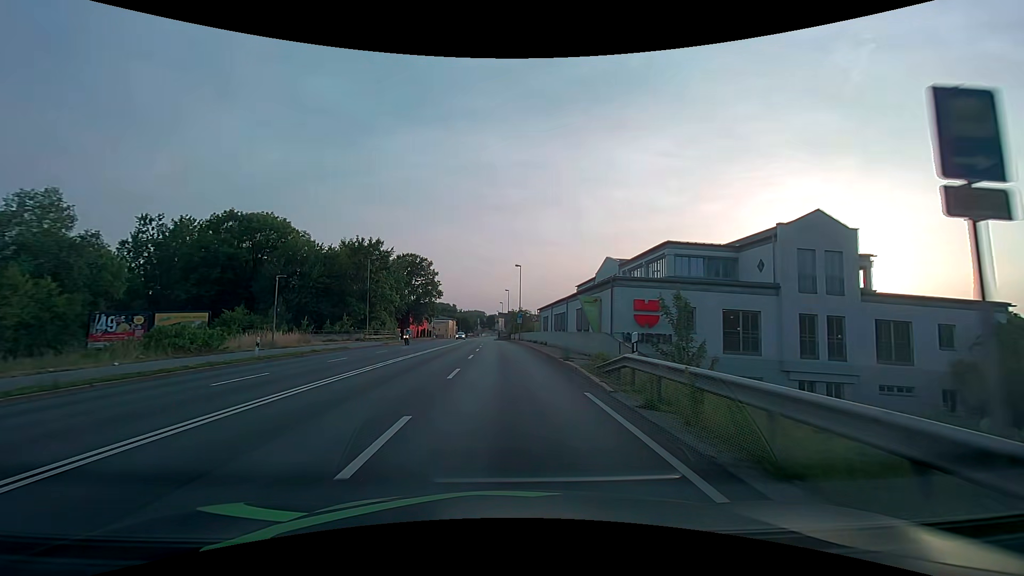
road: primary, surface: asphalt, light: Day
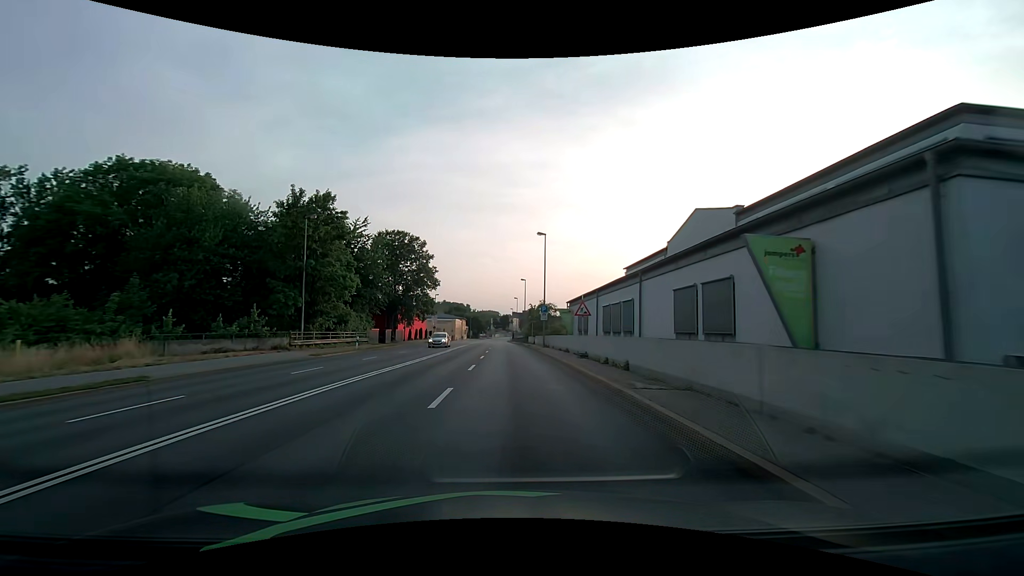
(-0.2, +22.9) m; -1°
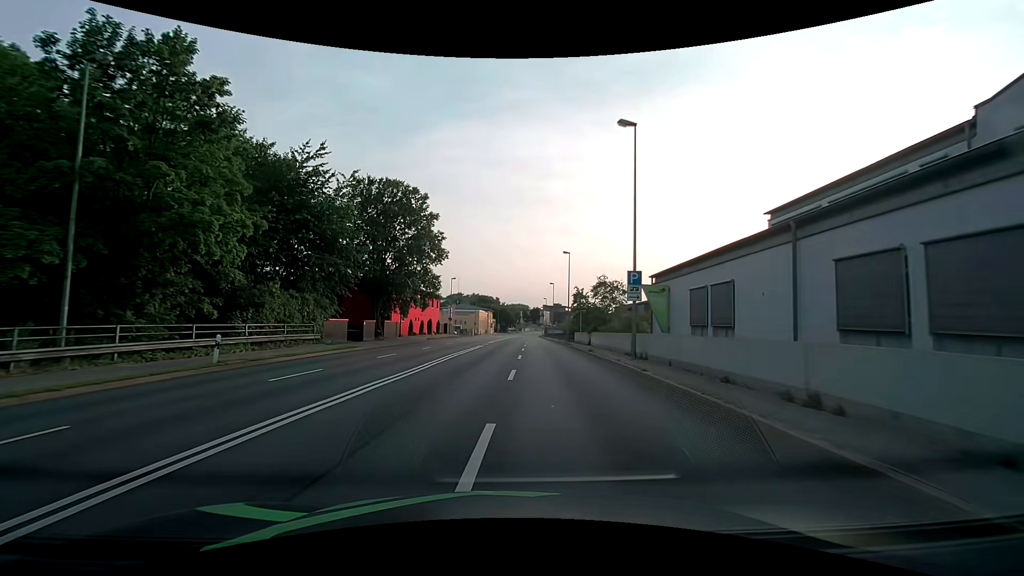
(-0.7, +23.0) m; -3°
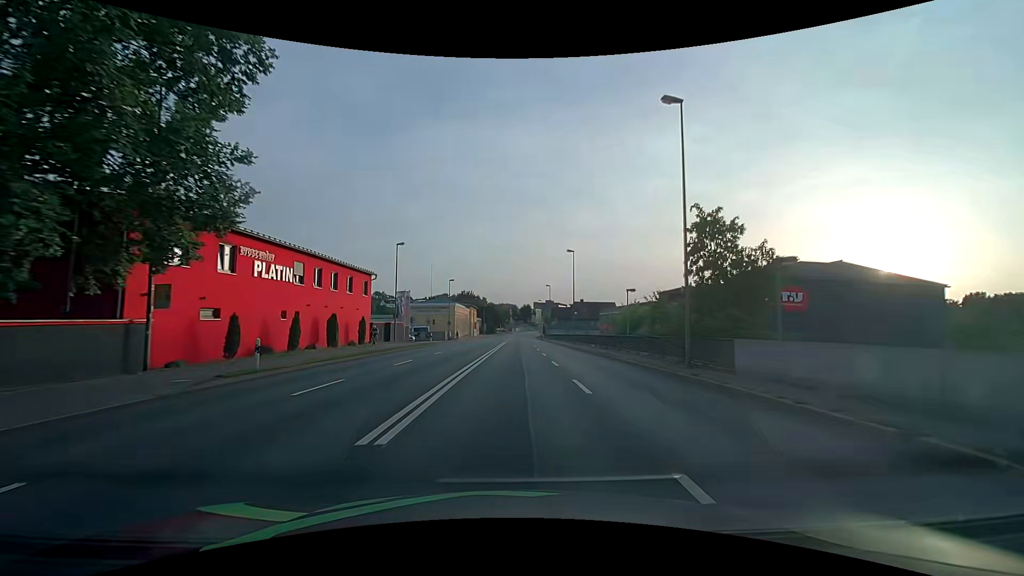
(-0.2, +38.5) m; +2°
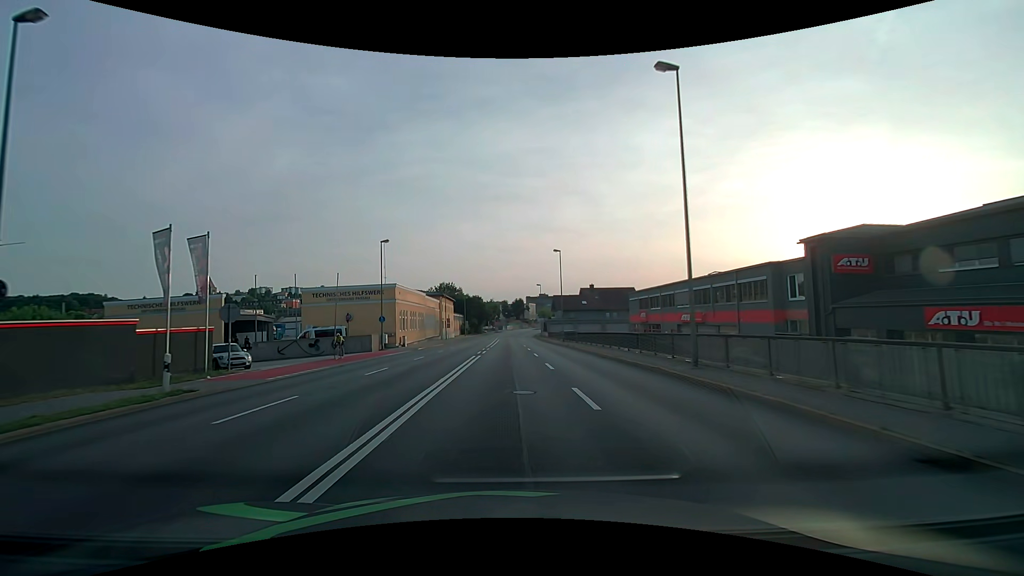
(+0.8, +38.3) m; +1°
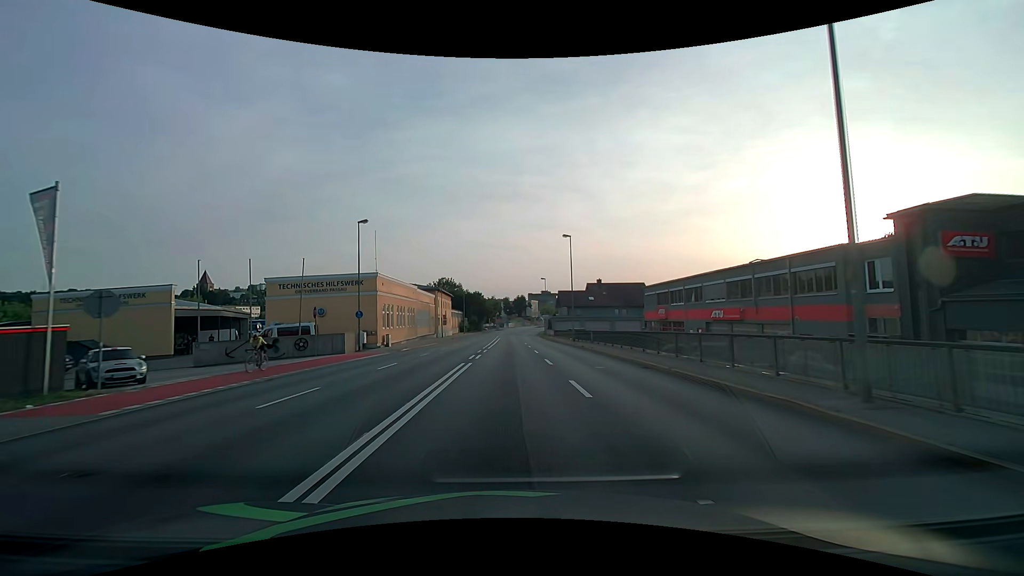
(0.0, +7.7) m; 0°
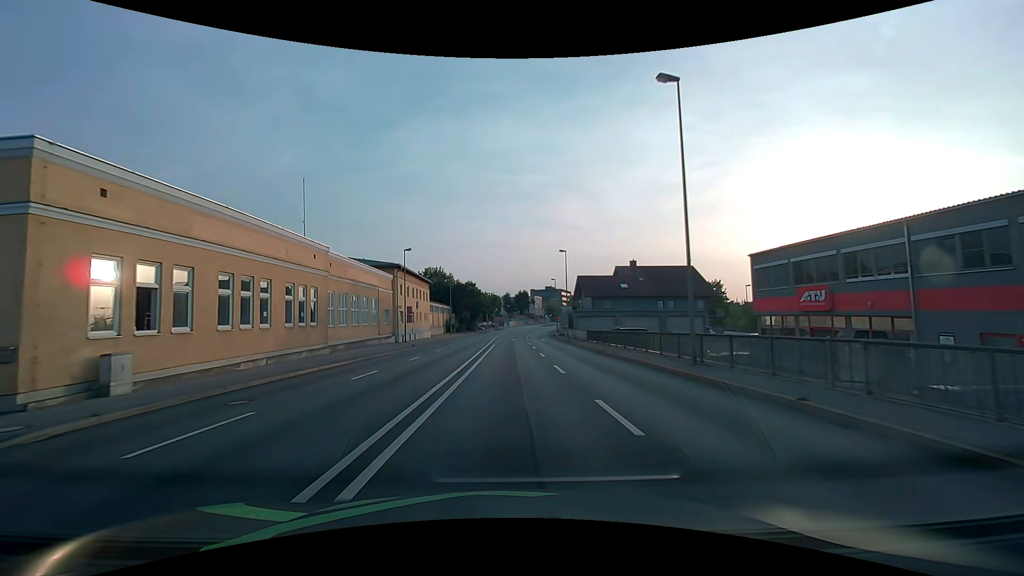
(-0.1, +30.6) m; 0°
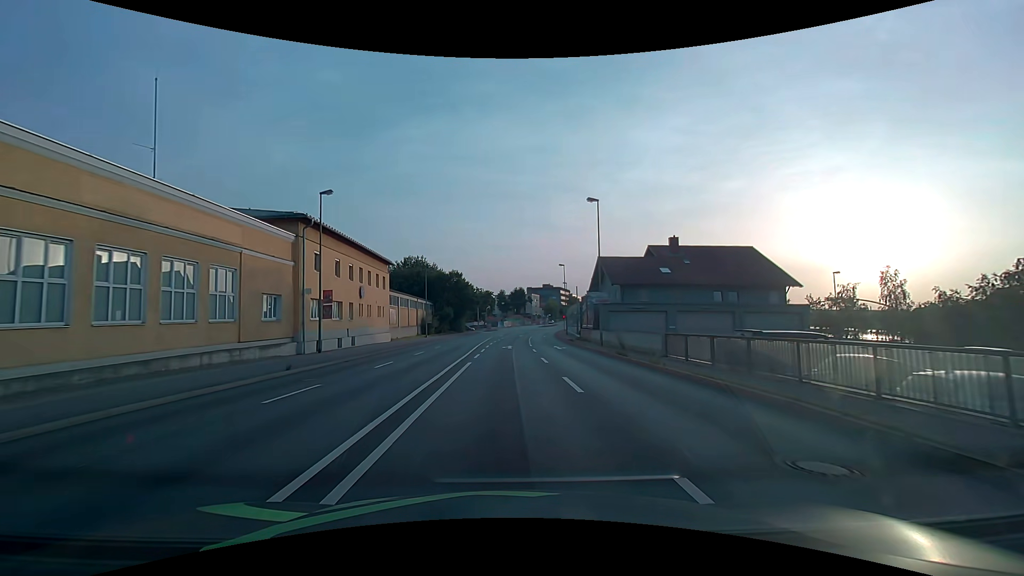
(+0.2, +23.0) m; +1°
(0, +10) (0, +20) (0, +30) (0, +40) (0, +50) (+1, +60) (+1, +70) (+2, +80) (+3, +90) (+5, +100) m
